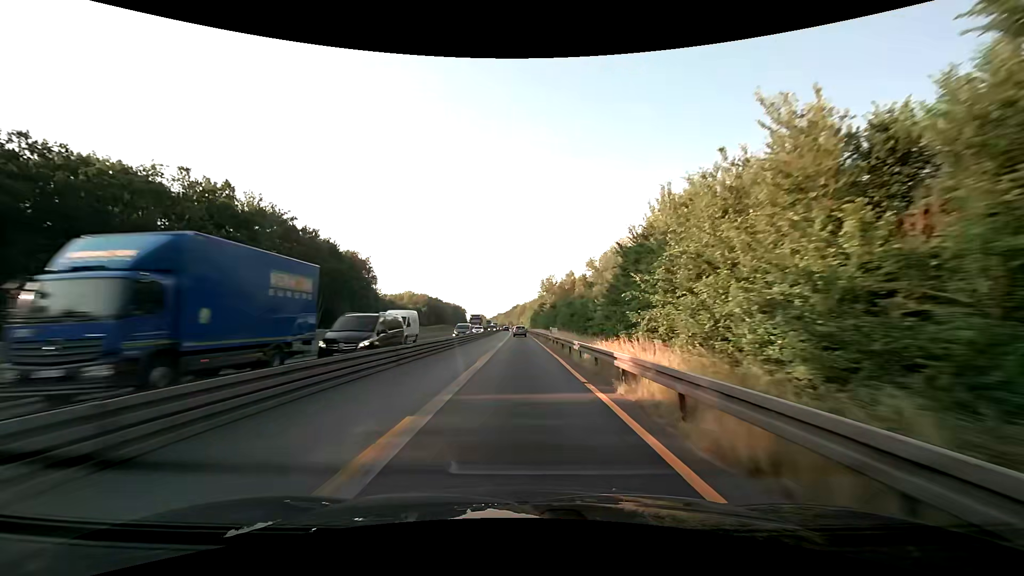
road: motorway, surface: asphalt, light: Day
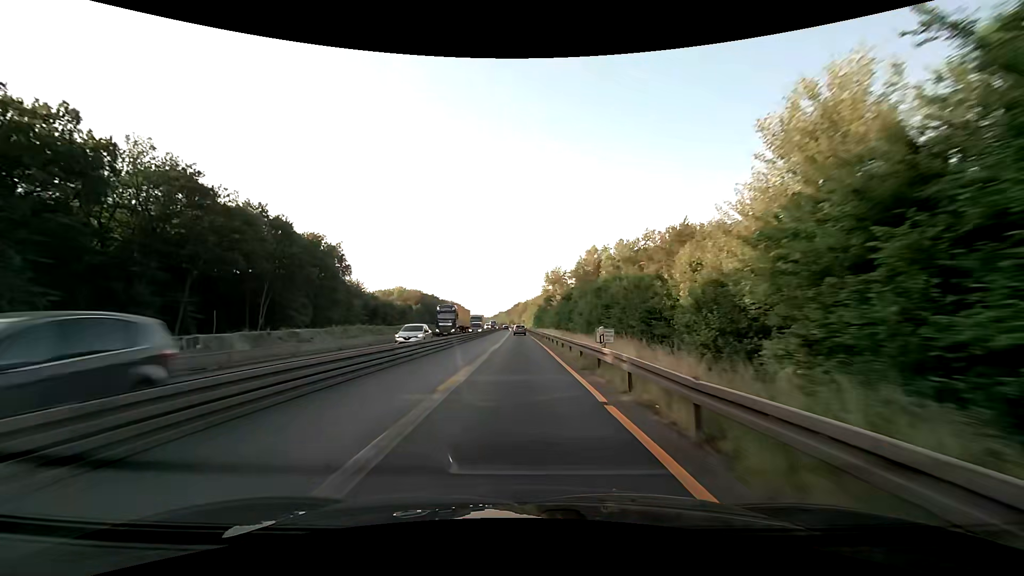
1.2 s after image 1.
(0.0, +25.0) m; 0°
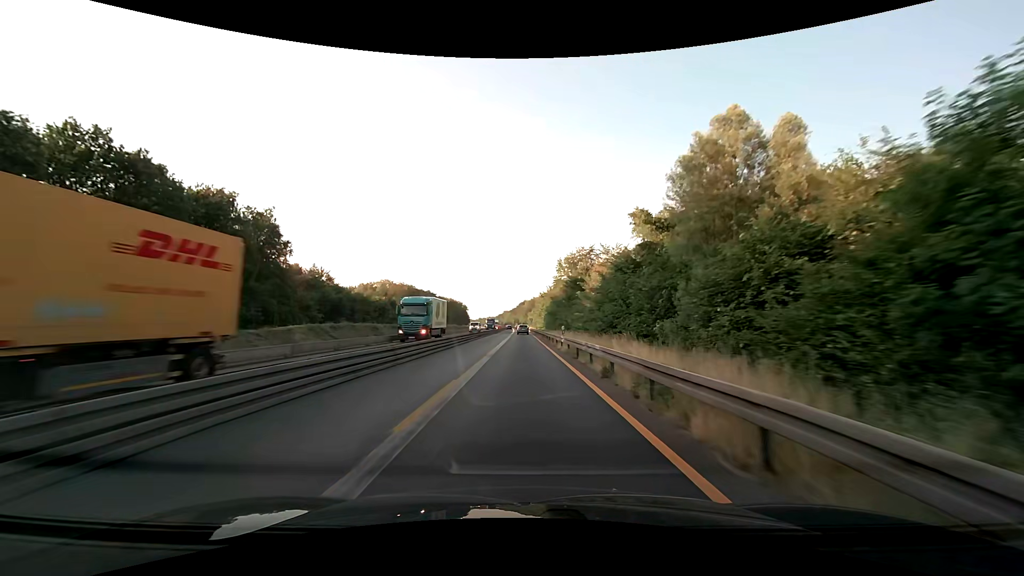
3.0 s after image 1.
(-0.3, +37.5) m; -1°
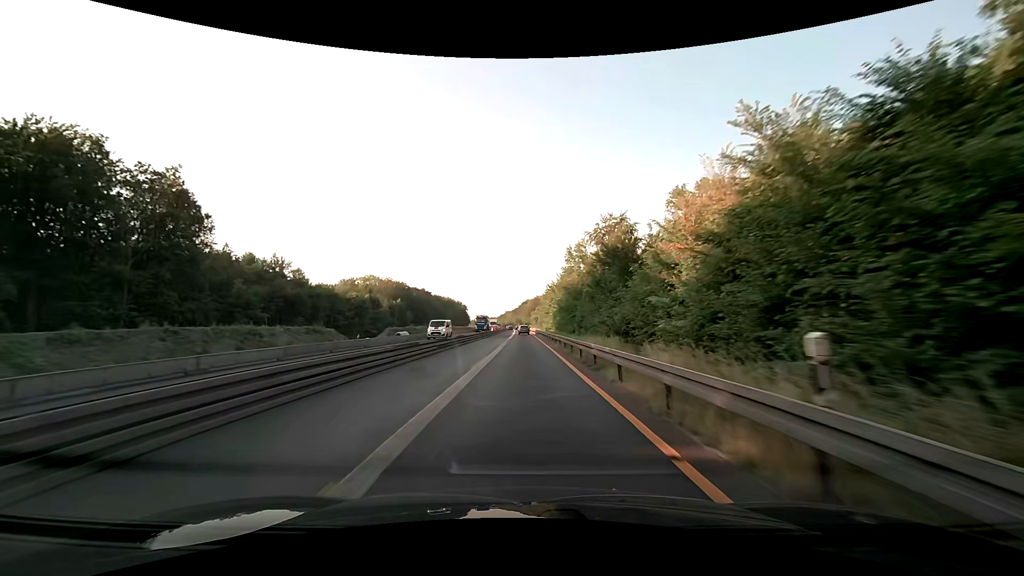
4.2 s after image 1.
(-0.1, +25.0) m; 0°
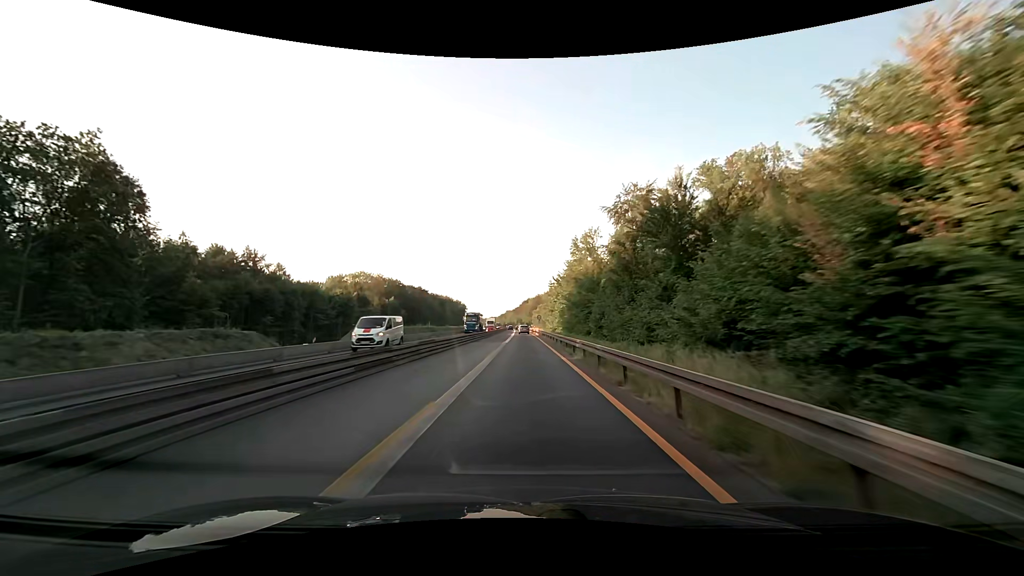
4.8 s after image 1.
(0.0, +12.5) m; 0°
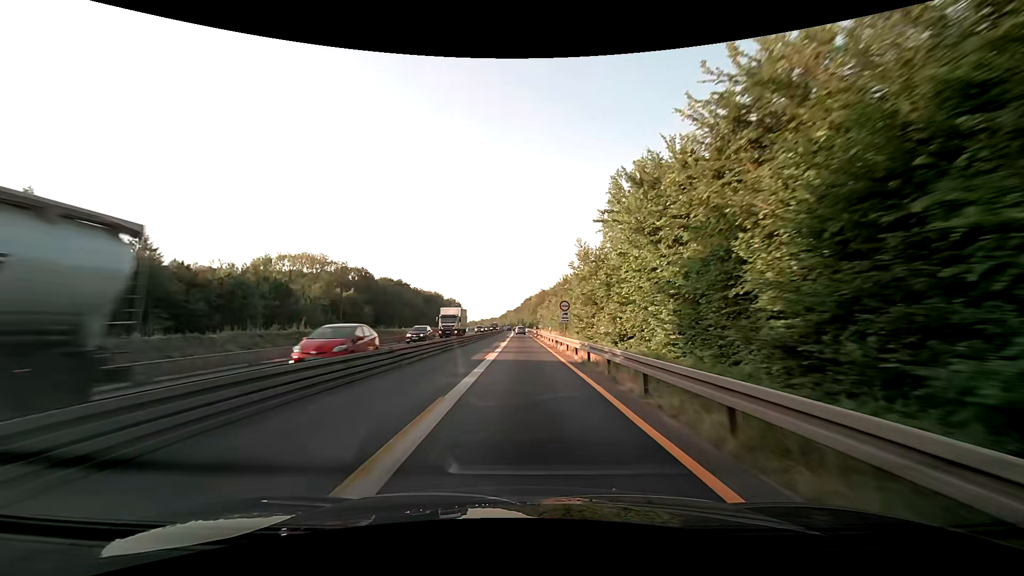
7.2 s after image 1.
(-0.1, +50.0) m; 0°
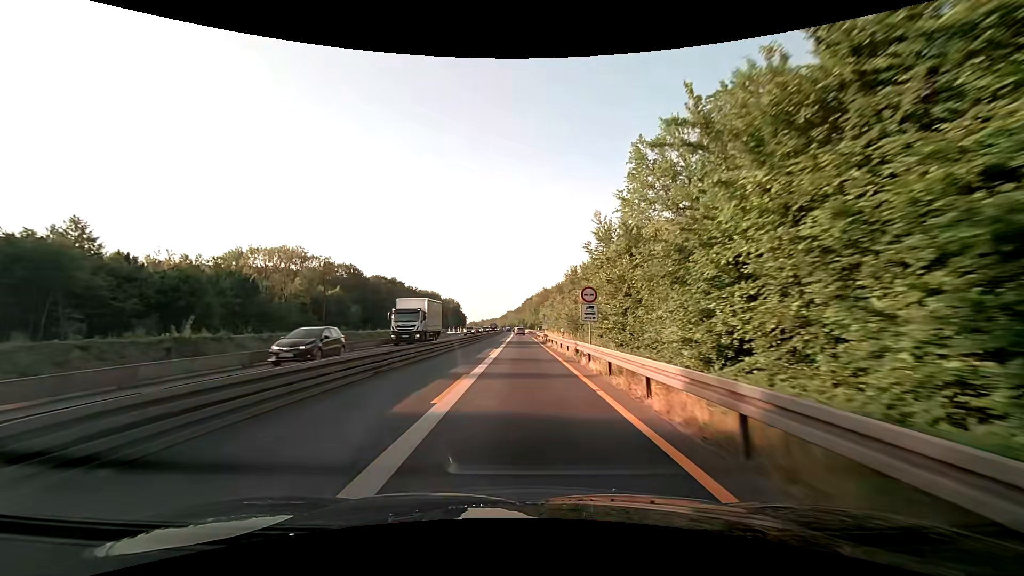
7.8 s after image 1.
(0.0, +12.5) m; 0°
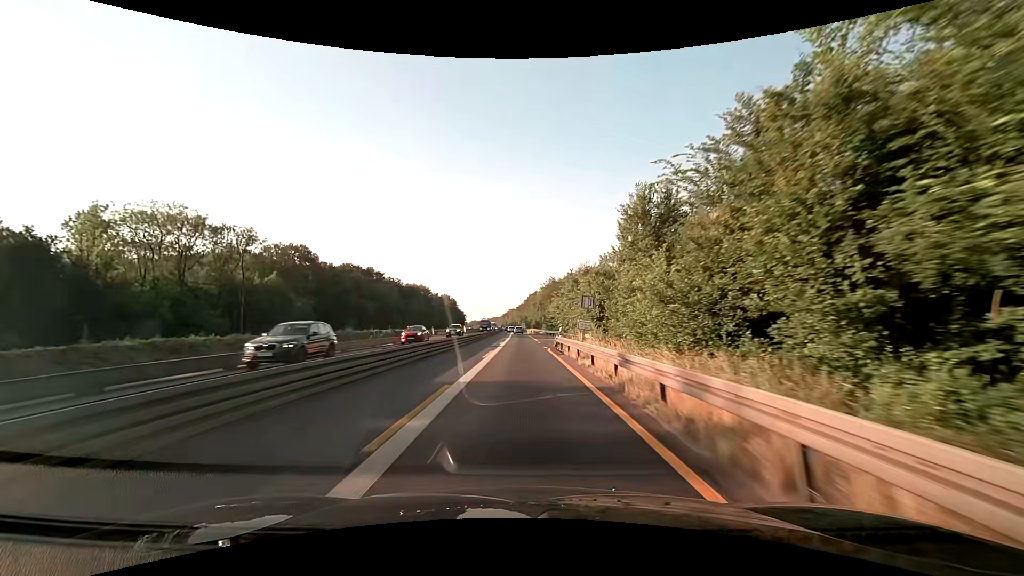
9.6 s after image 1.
(-0.1, +37.5) m; 0°
(0, +10) (0, +20) (0, +30) (0, +40) (0, +50) (0, +60) (0, +70) (0, +80) (0, +90) (-1, +100) m
